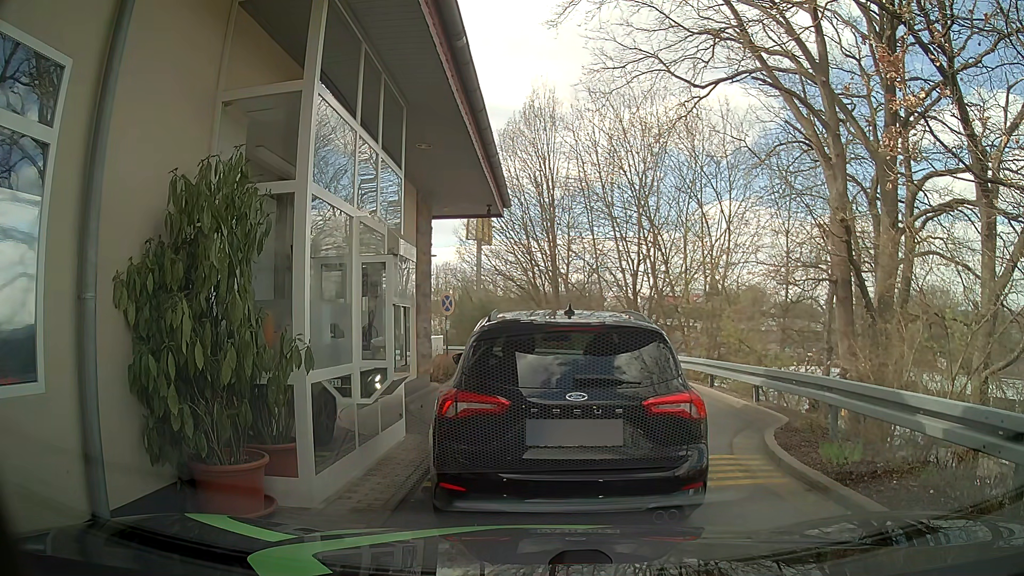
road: tertiary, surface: asphalt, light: Day
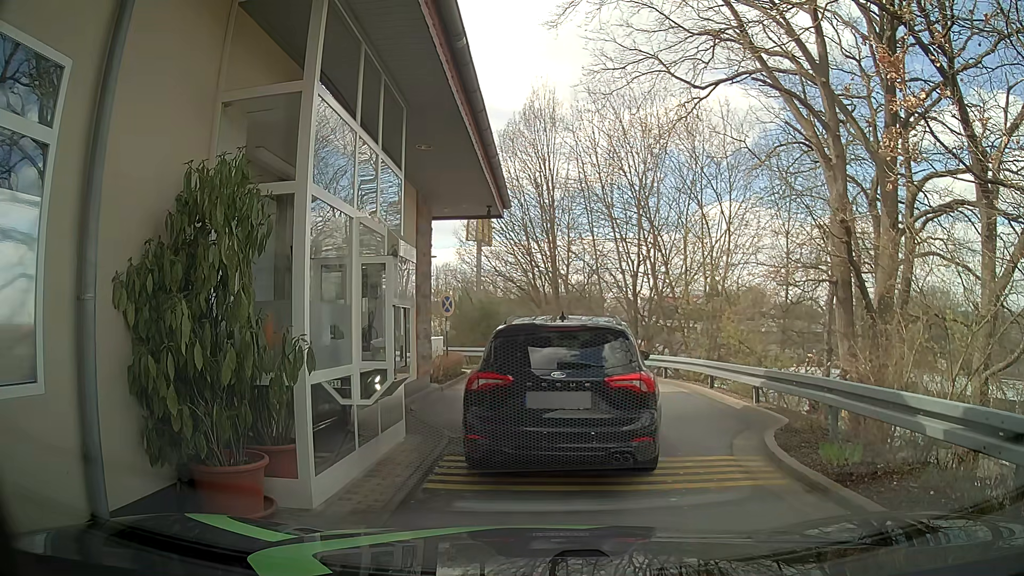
(0.0, 0.0) m; 0°
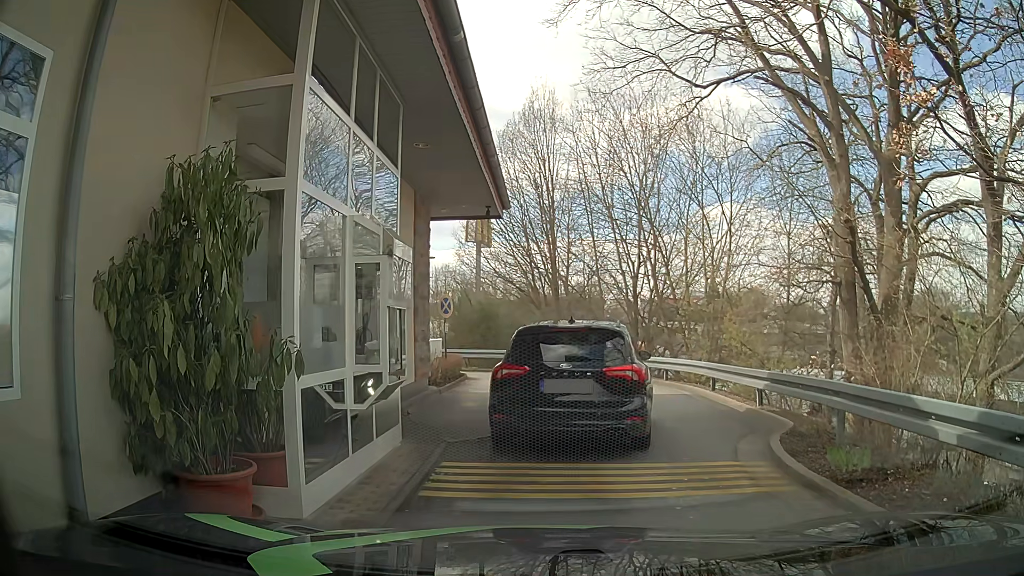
(0.0, +0.2) m; 0°
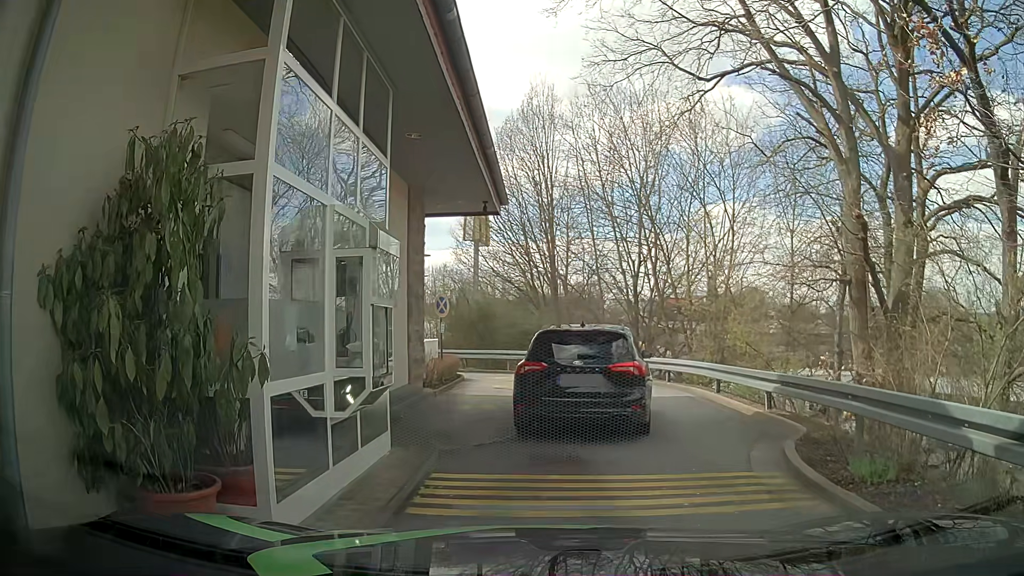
(0.0, +0.6) m; 0°
